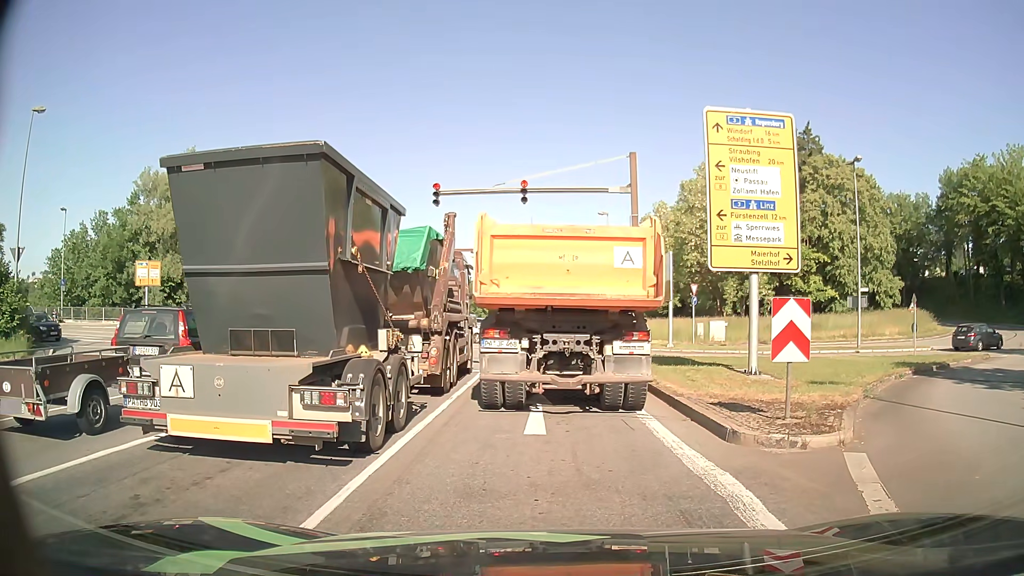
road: primary_link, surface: asphalt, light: Day
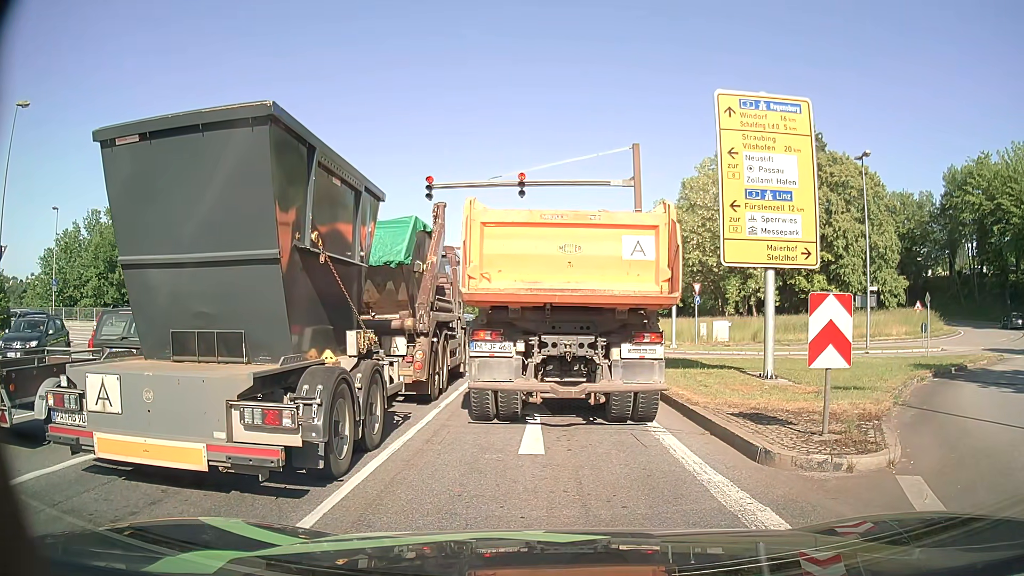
(0.0, +1.2) m; 0°
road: primary
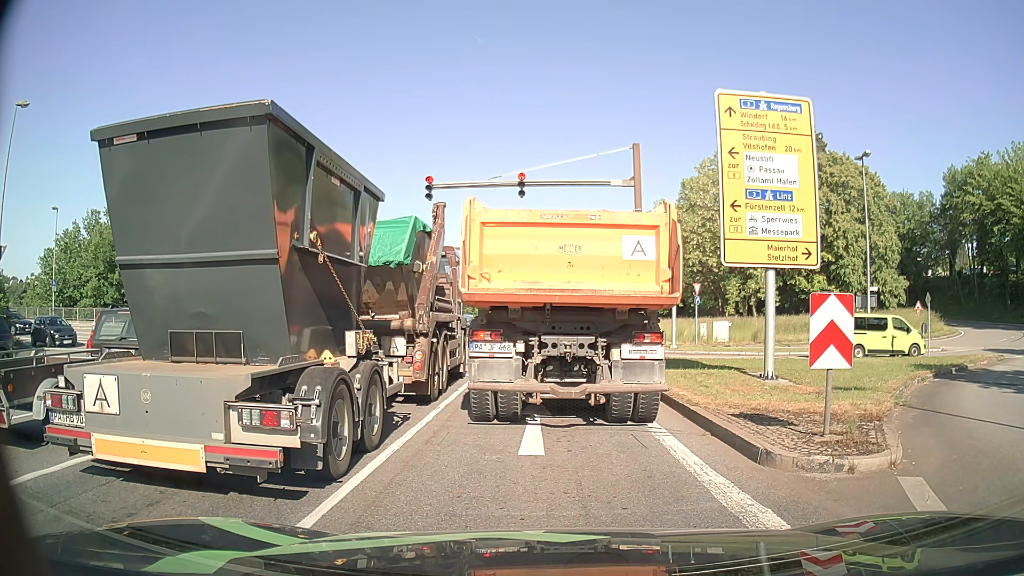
(0.0, +0.1) m; 0°
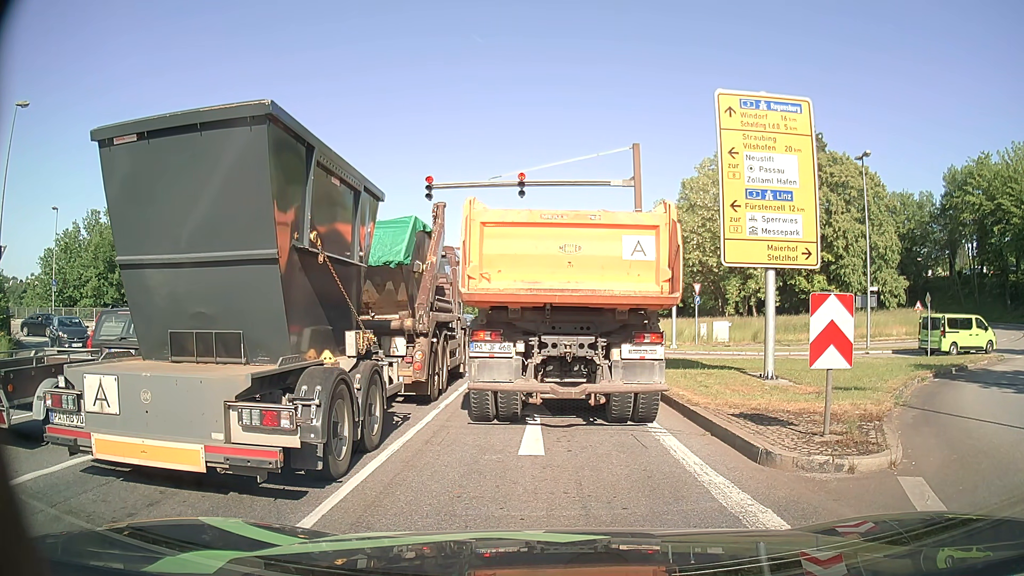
(0.0, 0.0) m; 0°
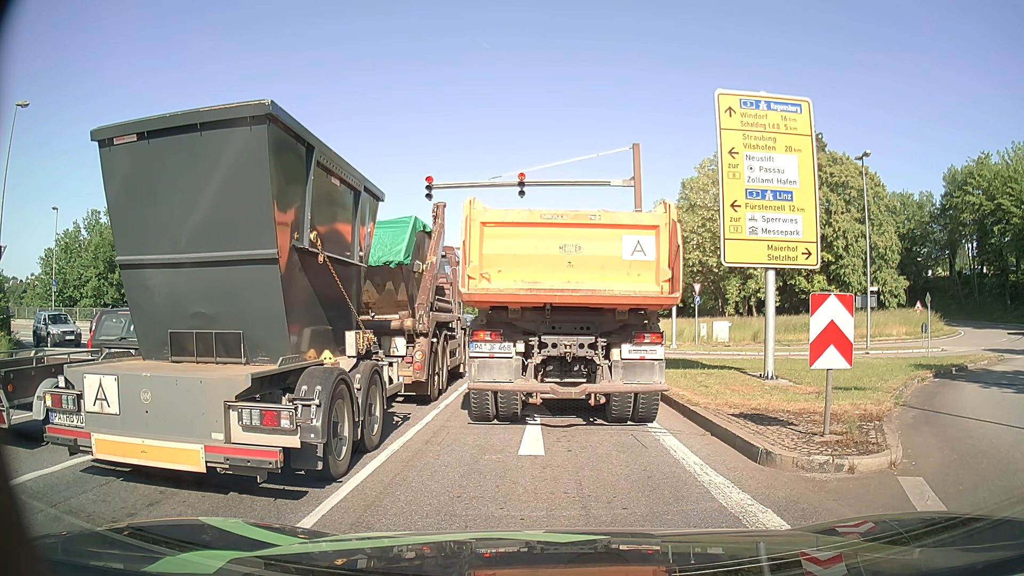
(0.0, 0.0) m; 0°
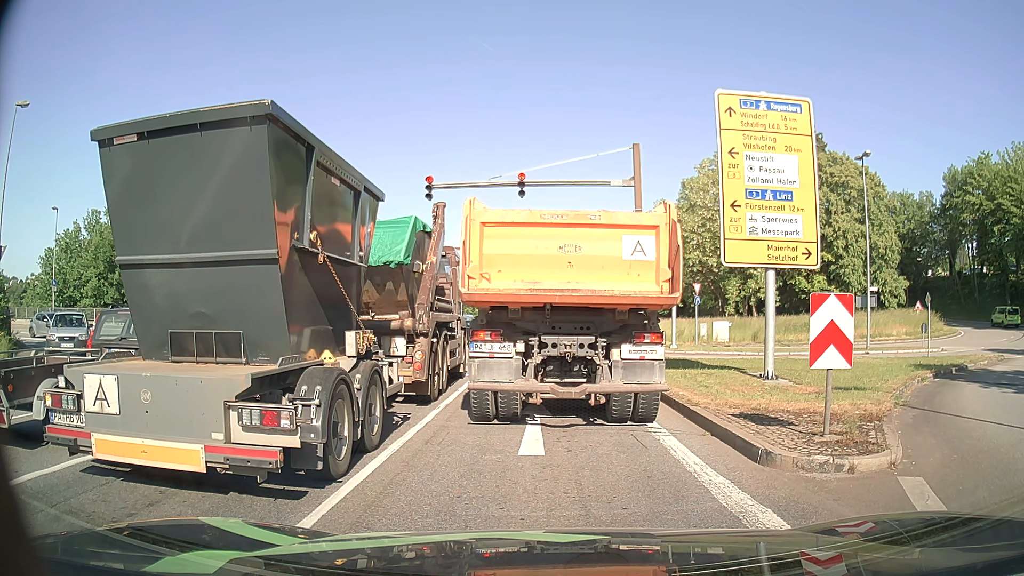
(0.0, 0.0) m; 0°
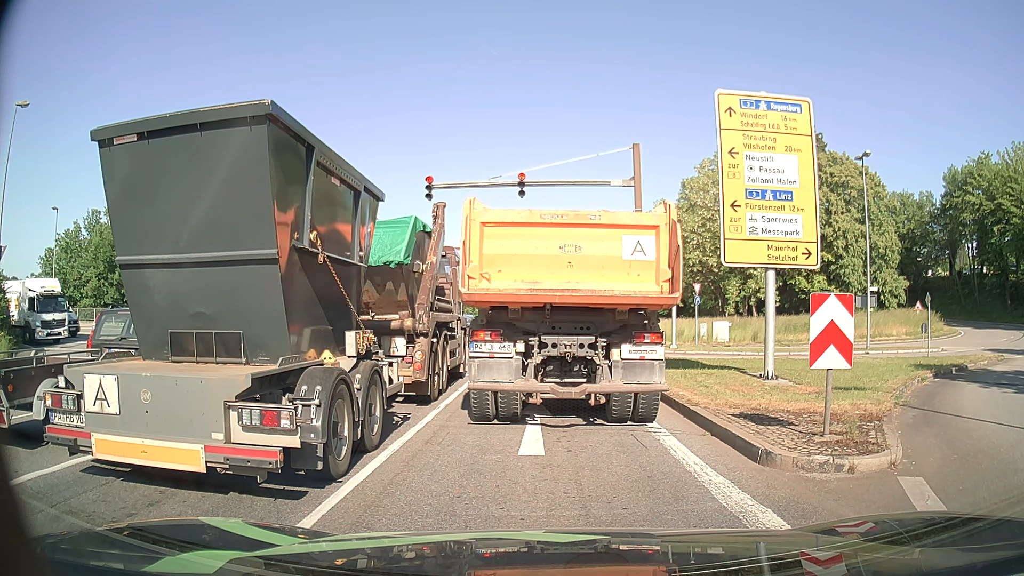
(0.0, 0.0) m; 0°
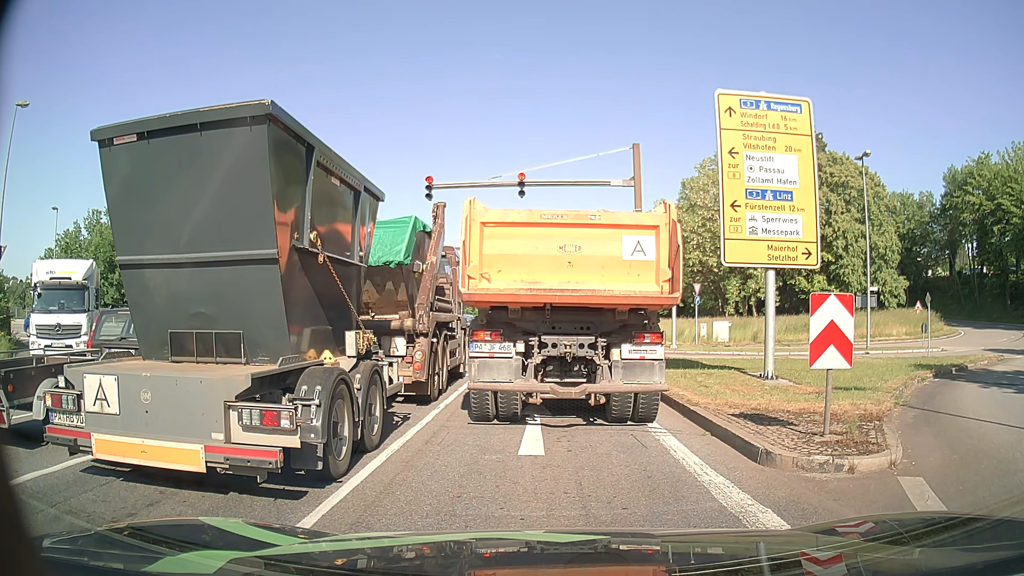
(0.0, 0.0) m; 0°
